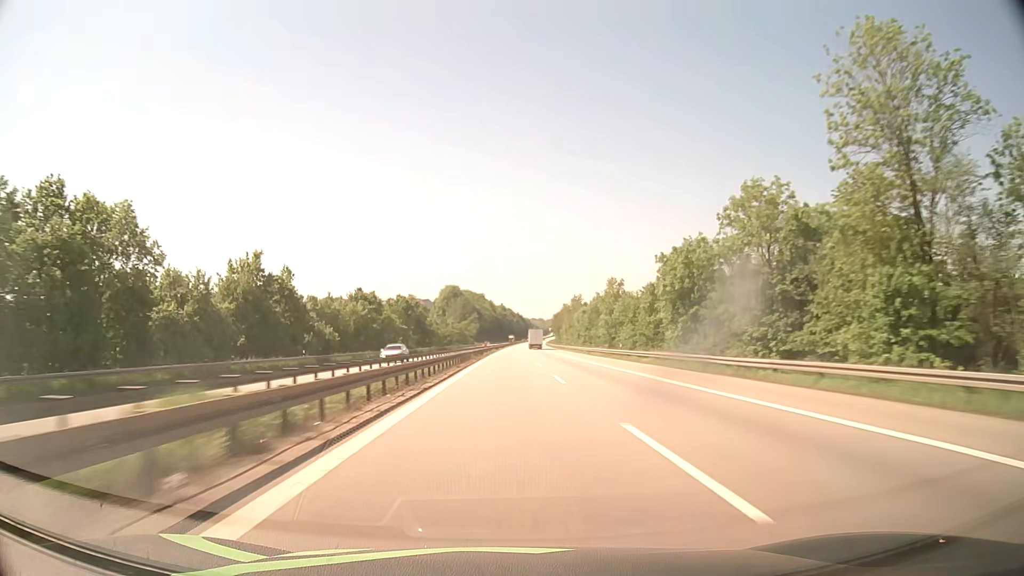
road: motorway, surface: asphalt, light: Day
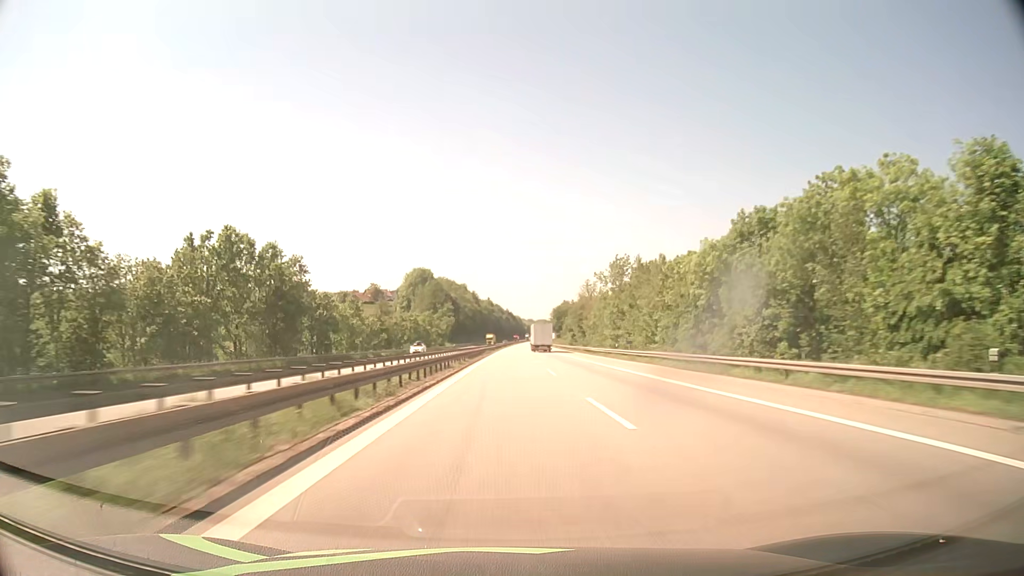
(+0.9, +101.1) m; +1°
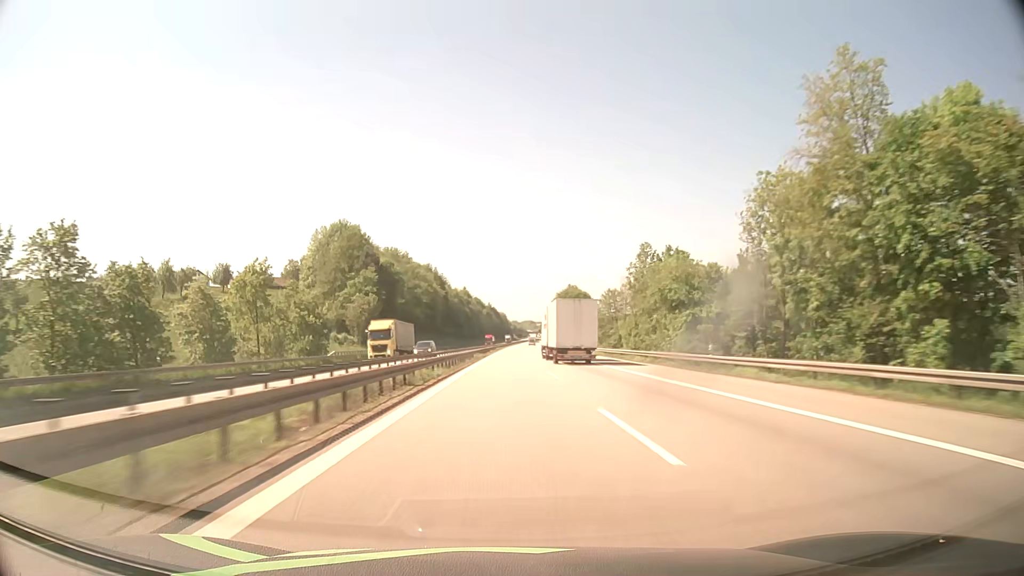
(+1.6, +126.7) m; +1°
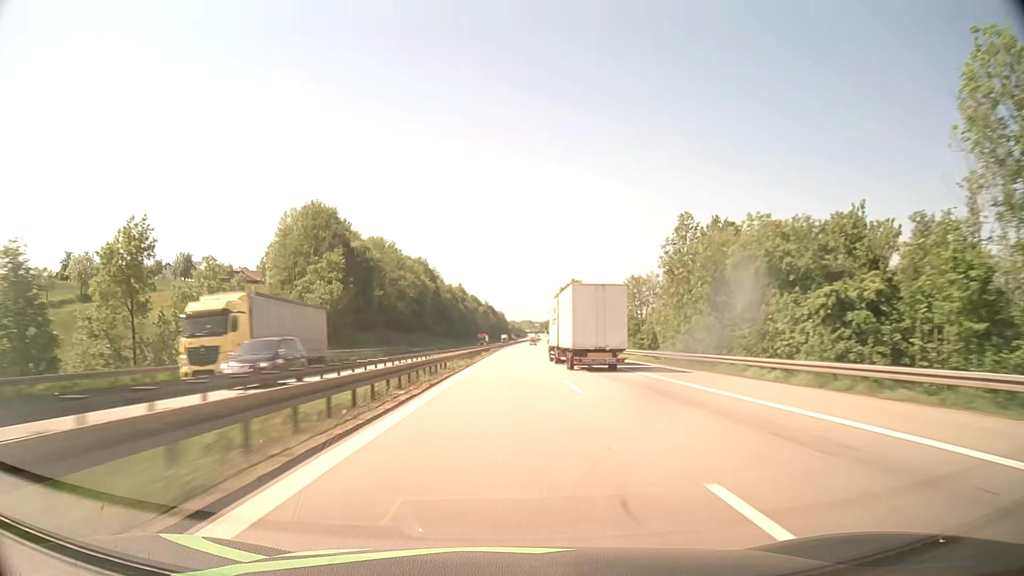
(0.0, +25.4) m; 0°
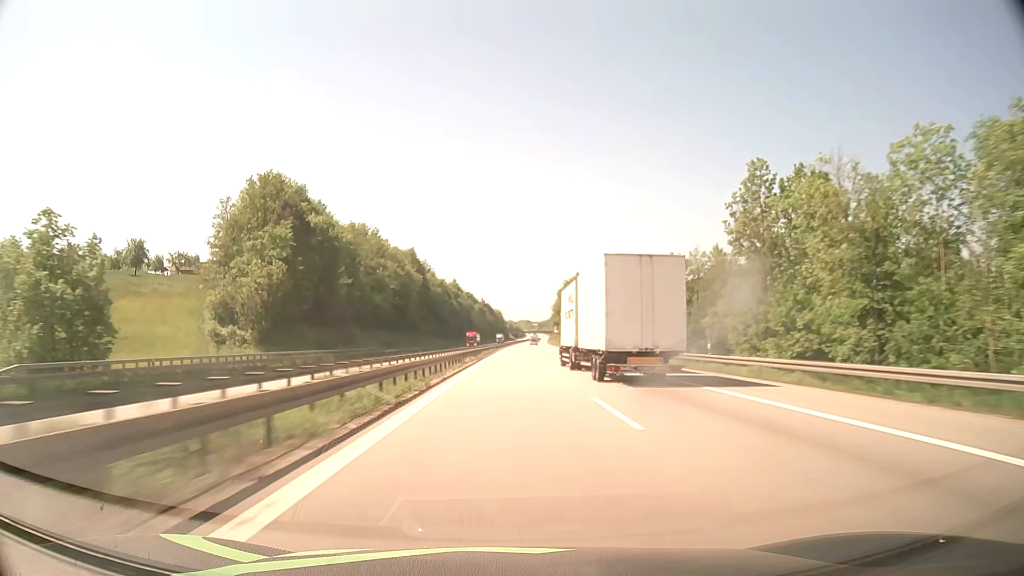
(0.0, +25.4) m; 0°
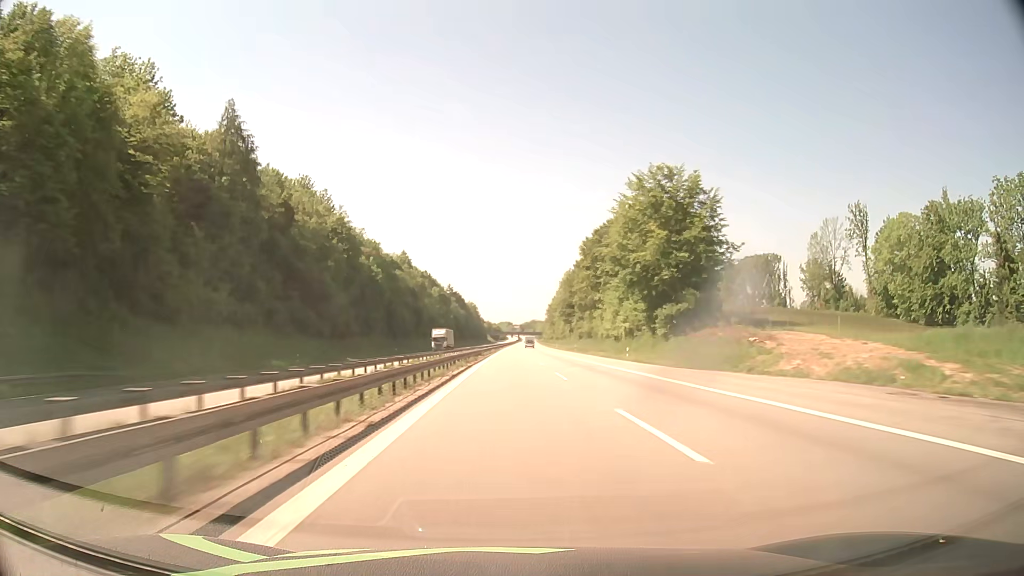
(+1.7, +127.0) m; +1°
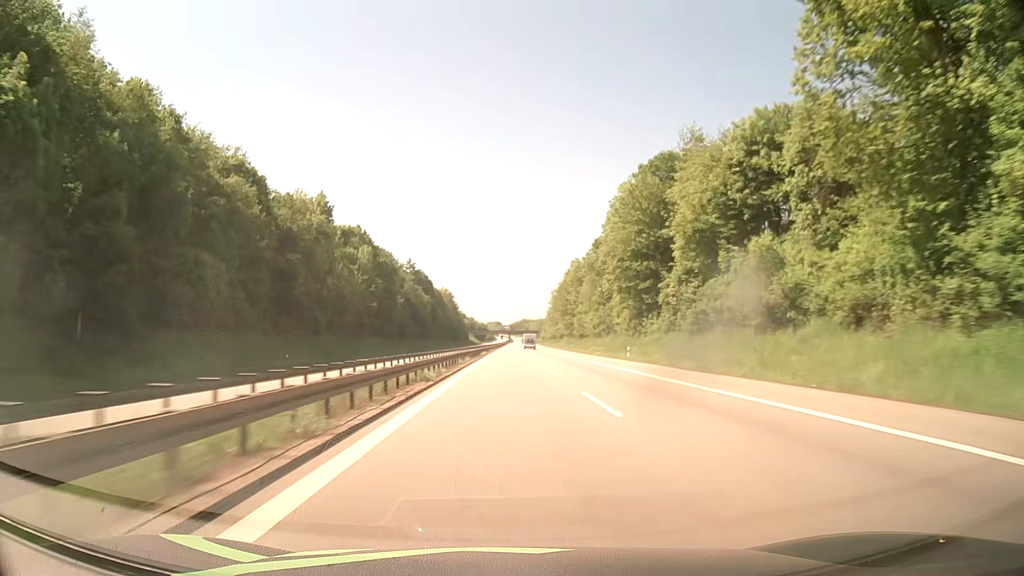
(+1.3, +101.6) m; +1°
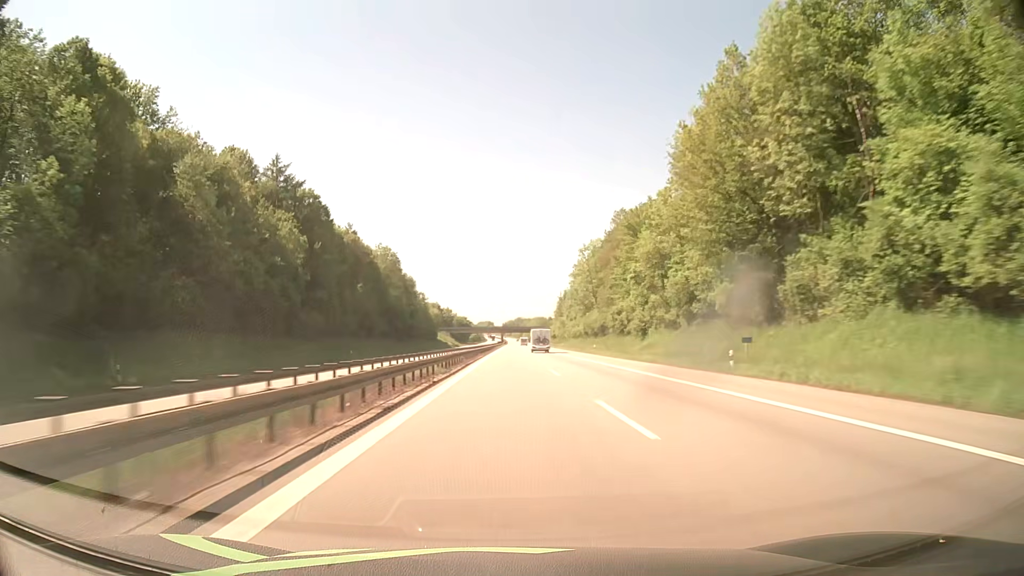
(+0.5, +126.9) m; 0°
(0, +10) (0, +20) (0, +30) (0, +40) (0, +50) (0, +60) (0, +70) (0, +80) (0, +90) (0, +100) m
